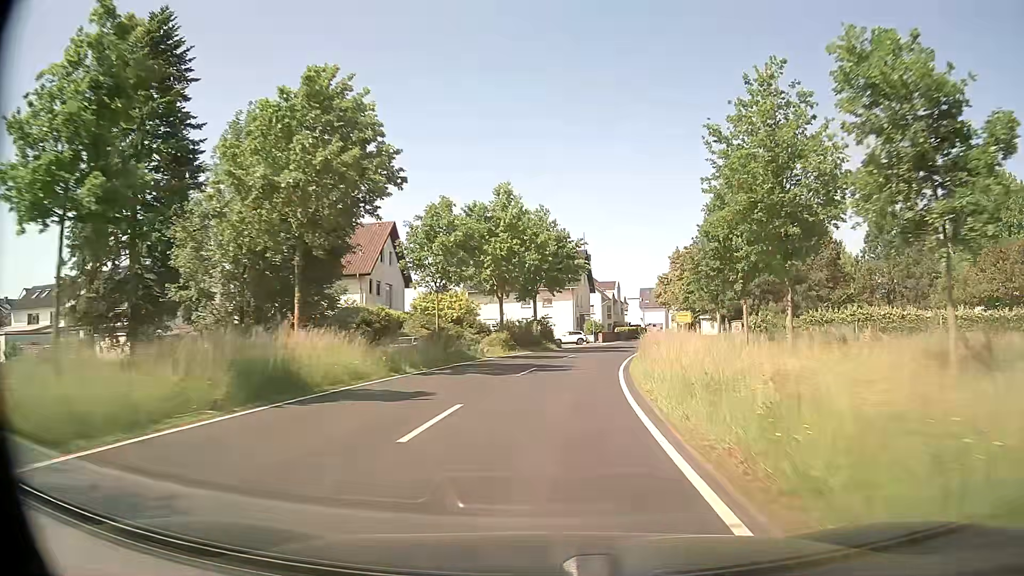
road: secondary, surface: asphalt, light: Day
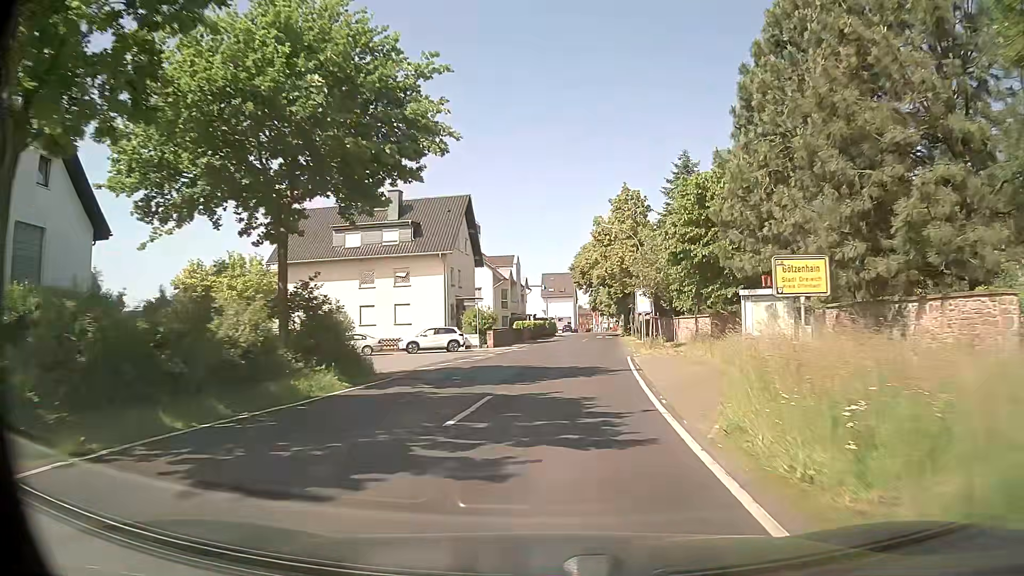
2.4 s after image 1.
(+2.7, +33.9) m; +9°
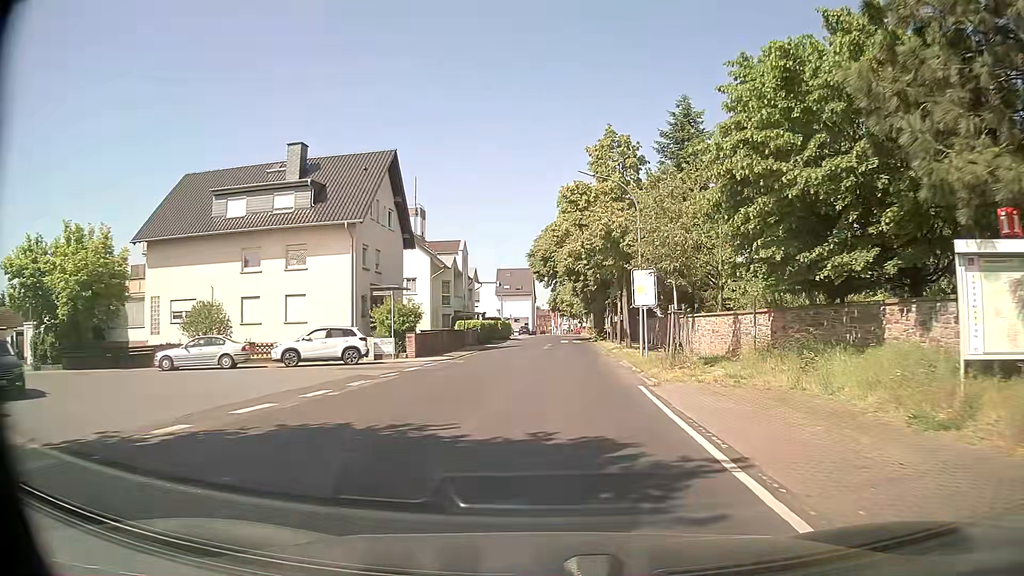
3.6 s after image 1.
(+0.4, +14.3) m; +3°
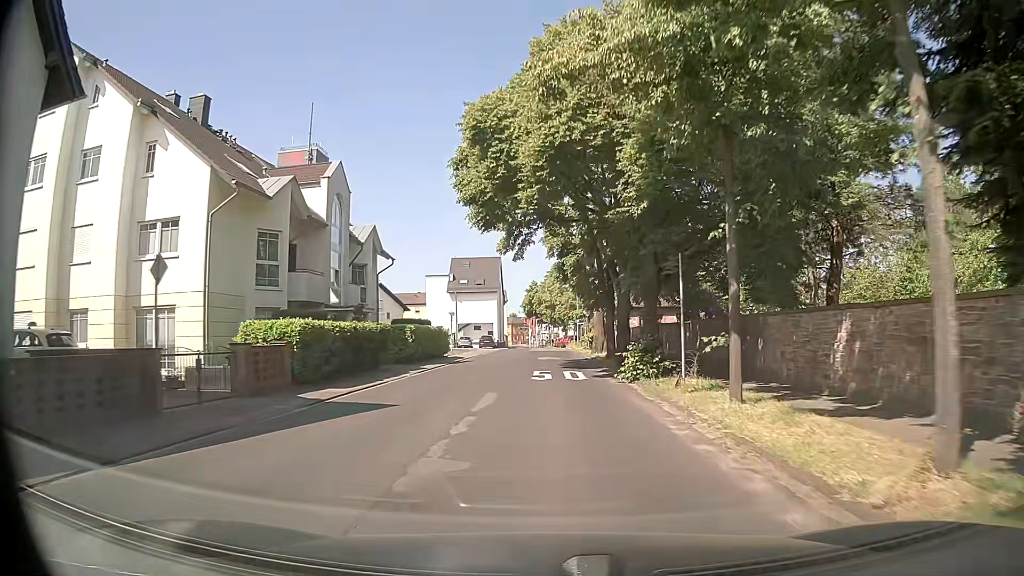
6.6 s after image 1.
(+1.1, +33.6) m; +1°
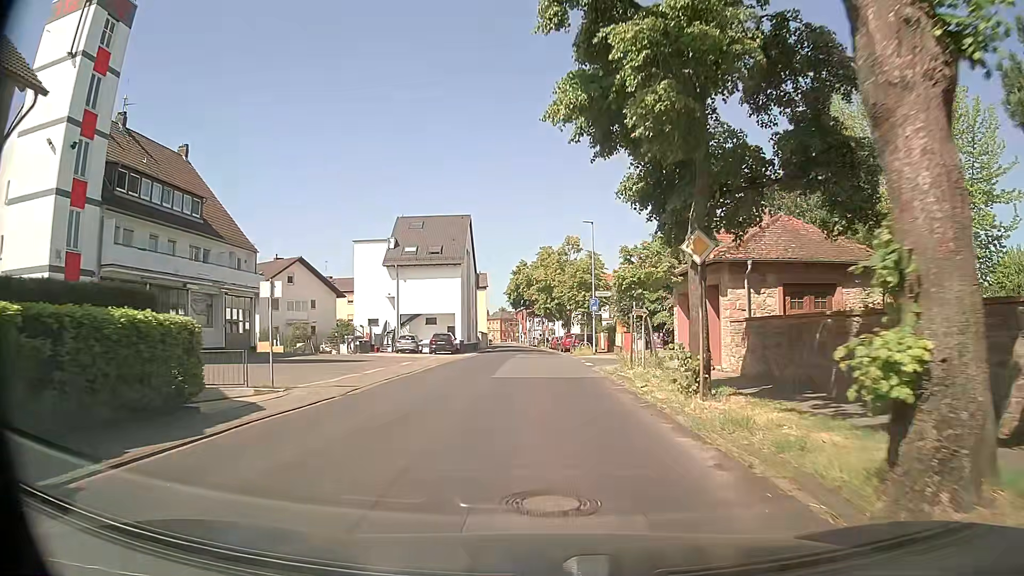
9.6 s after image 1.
(+0.5, +31.8) m; +3°
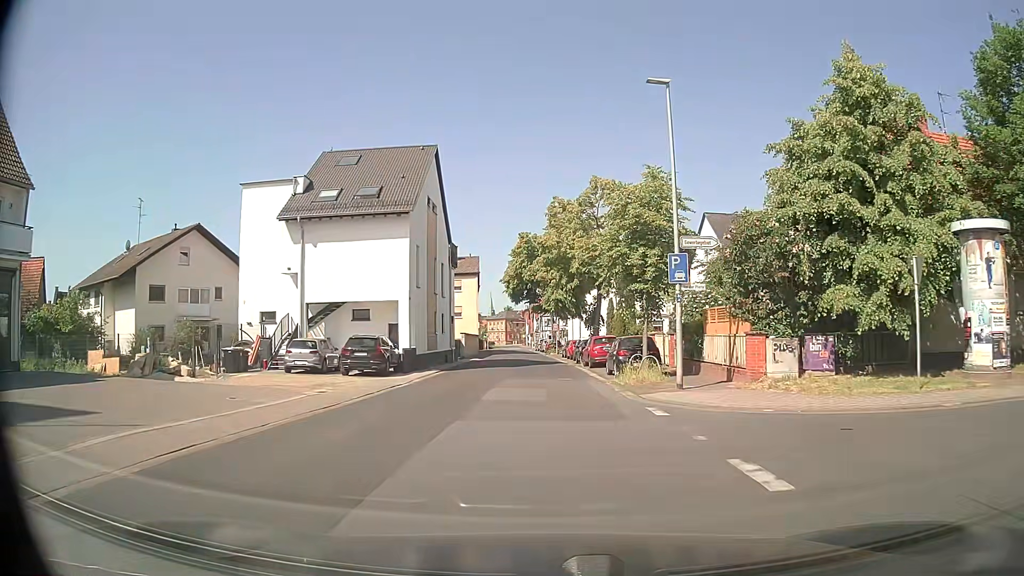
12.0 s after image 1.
(-0.6, +24.2) m; -2°
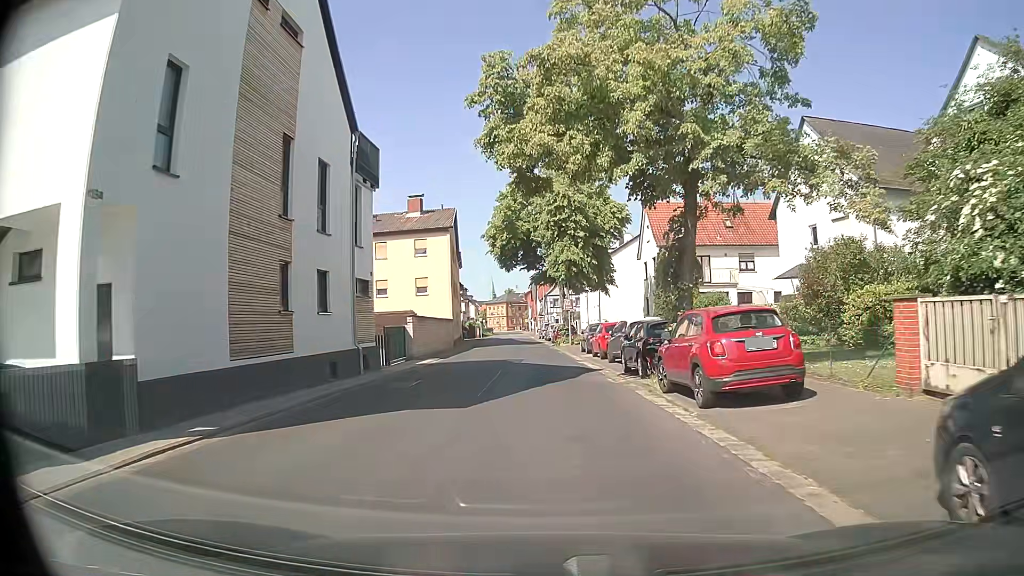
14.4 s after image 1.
(-0.2, +23.4) m; 0°
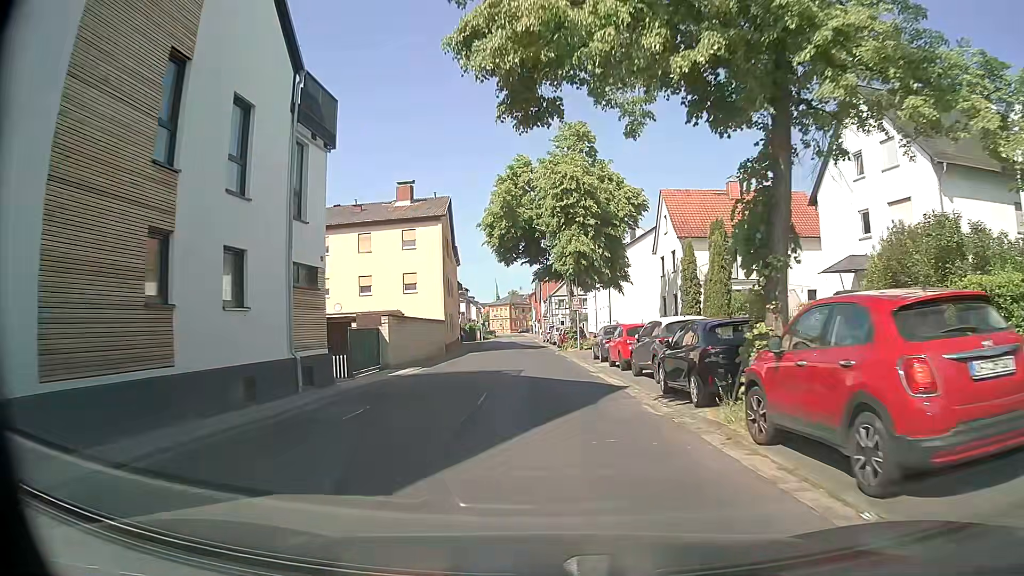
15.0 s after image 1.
(0.0, +5.8) m; -1°
(0, +10) (0, +20) (0, +30) (-1, +40) (-1, +50) (-1, +60) (-2, +70) (-2, +80) (-2, +90) (-3, +100) m
